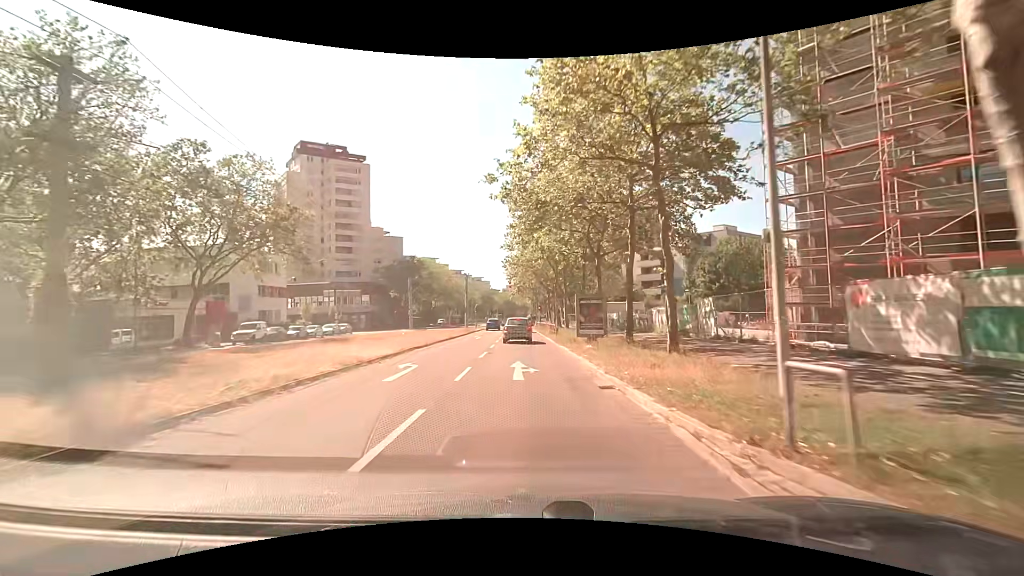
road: tertiary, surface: asphalt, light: Day
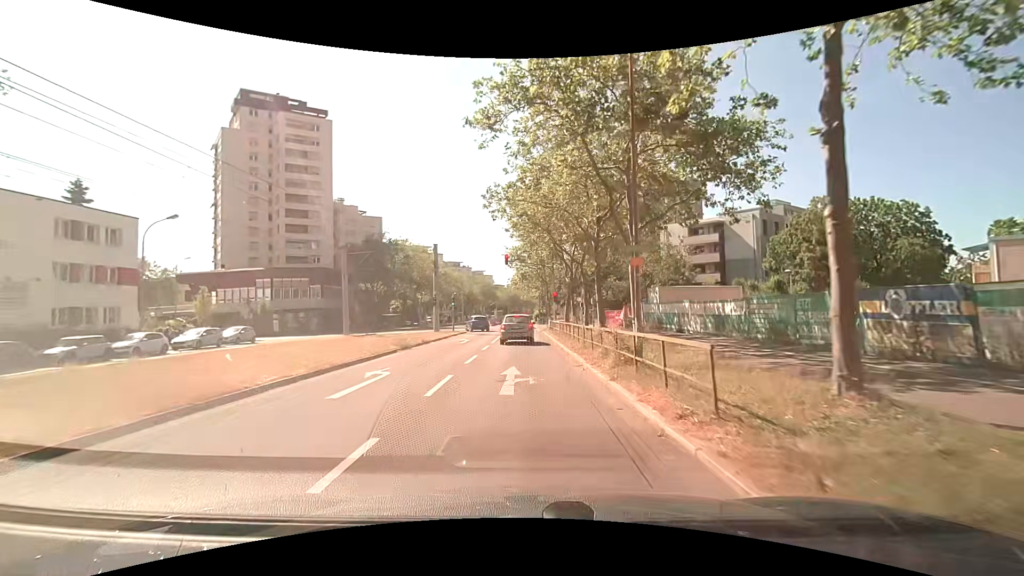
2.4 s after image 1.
(+0.1, +26.5) m; -1°
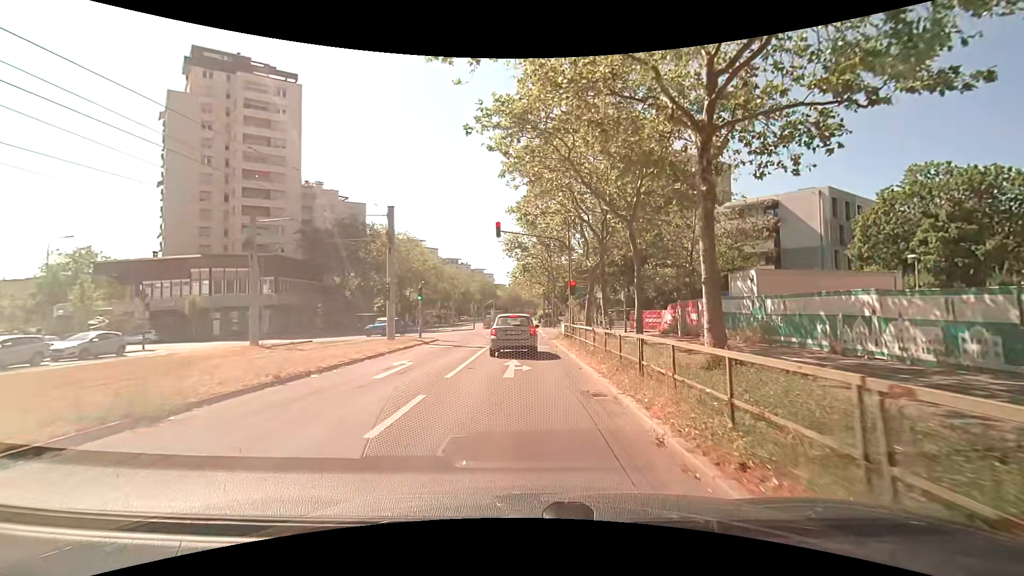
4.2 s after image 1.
(+0.1, +14.3) m; 0°
